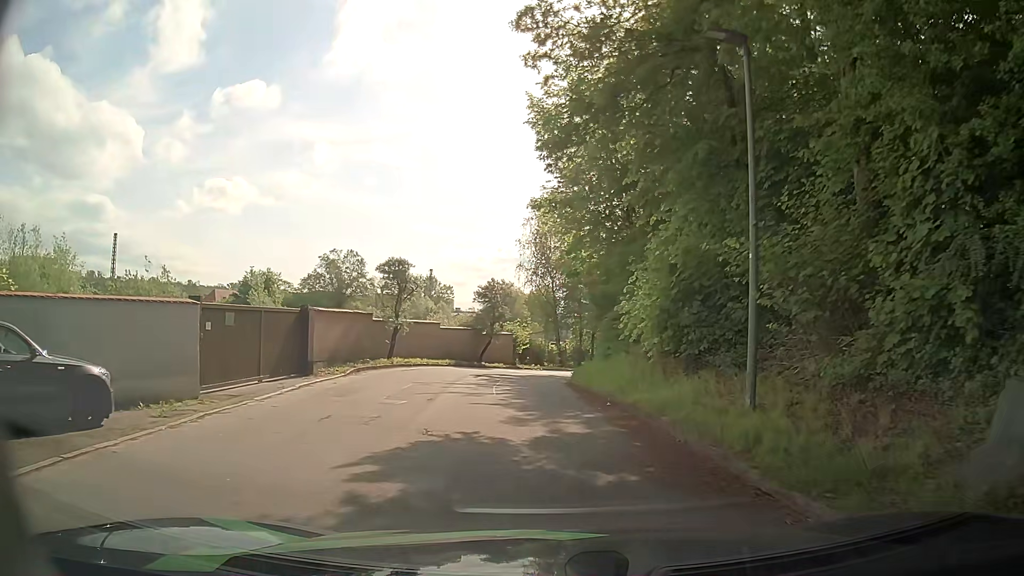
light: Day
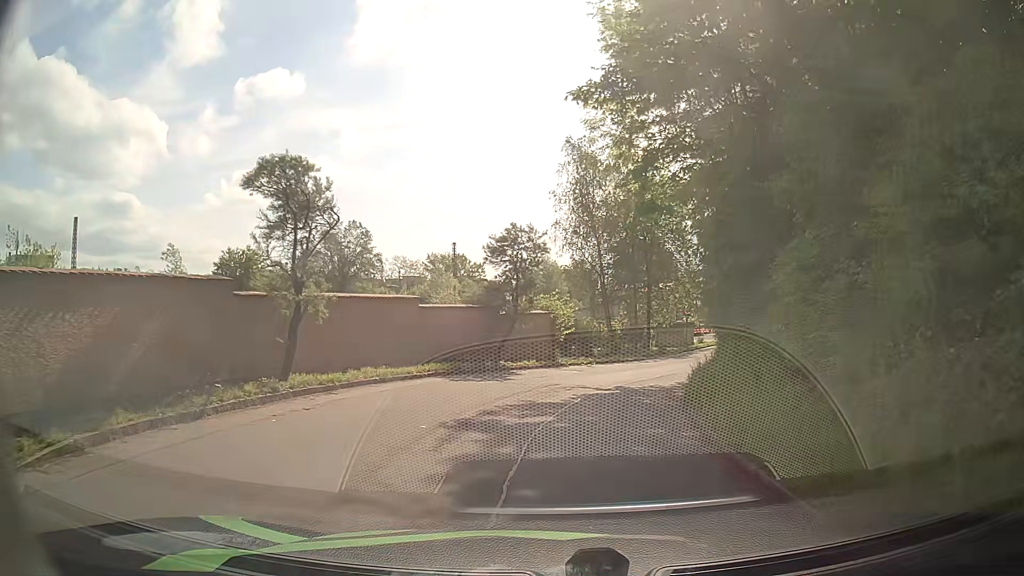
(-0.7, +14.5) m; -3°
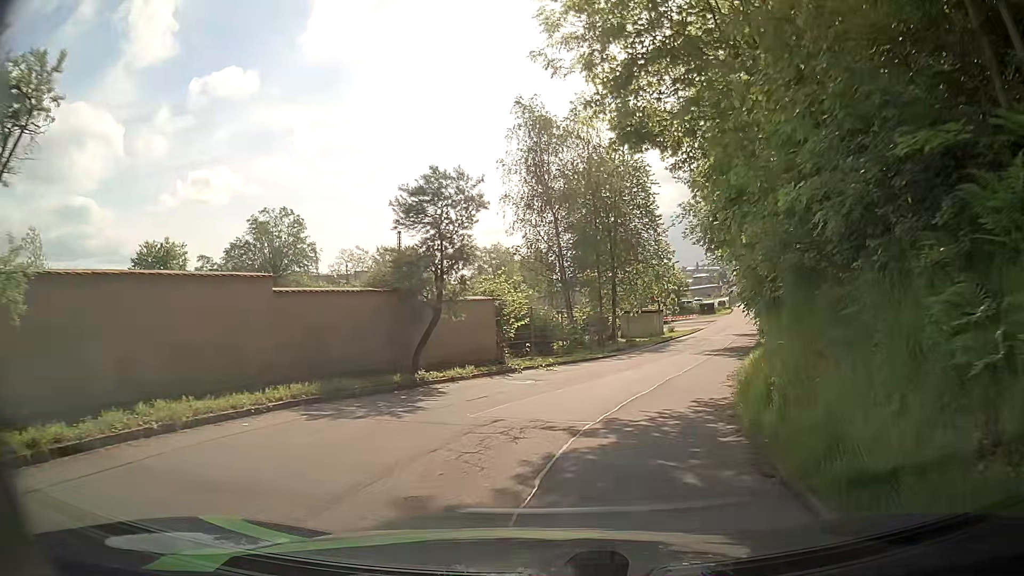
(+0.2, +7.5) m; +4°
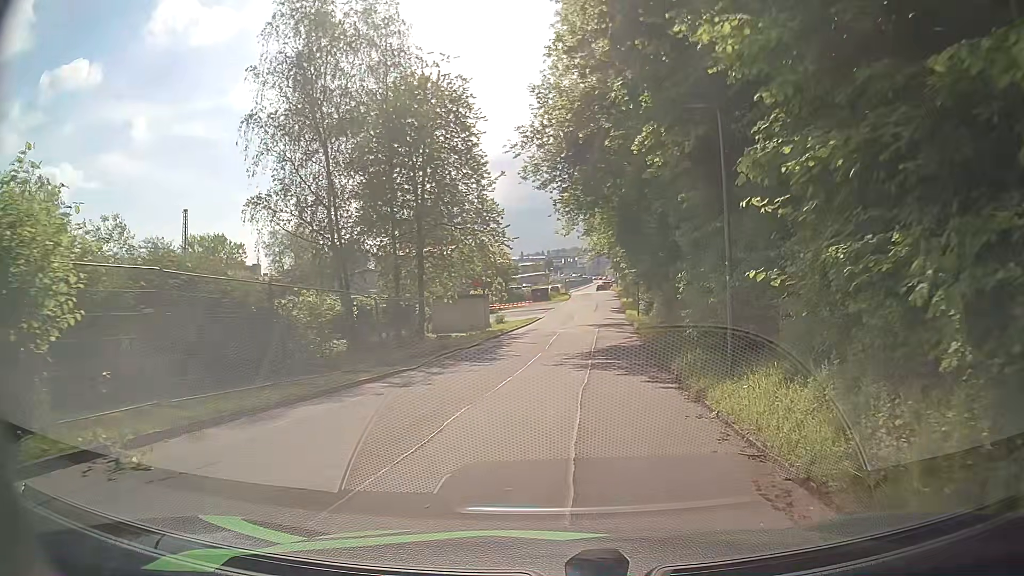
(+2.0, +15.4) m; +14°
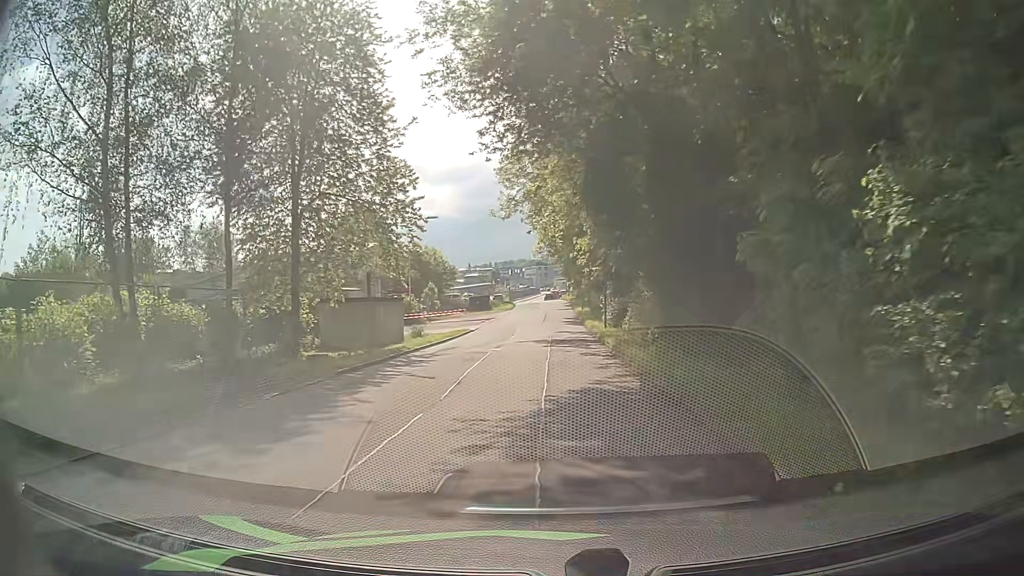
(+0.6, +12.7) m; +4°
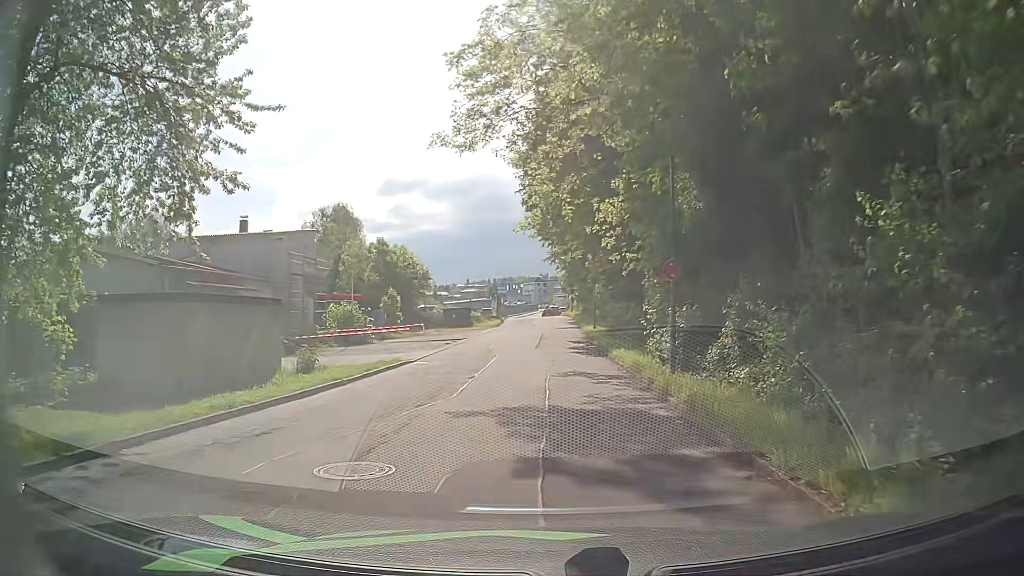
(+0.3, +17.5) m; +2°
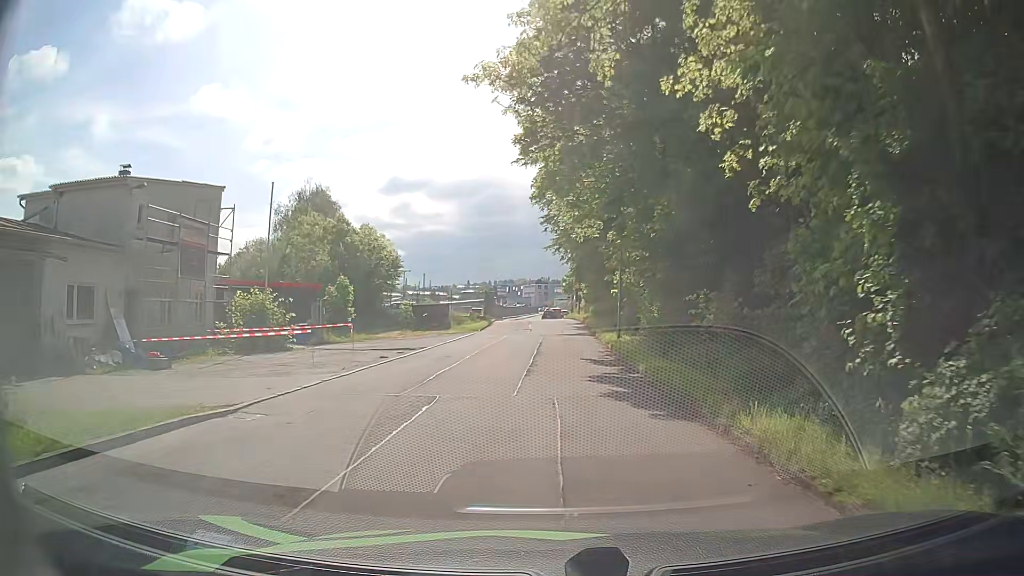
(0.0, +14.0) m; -2°
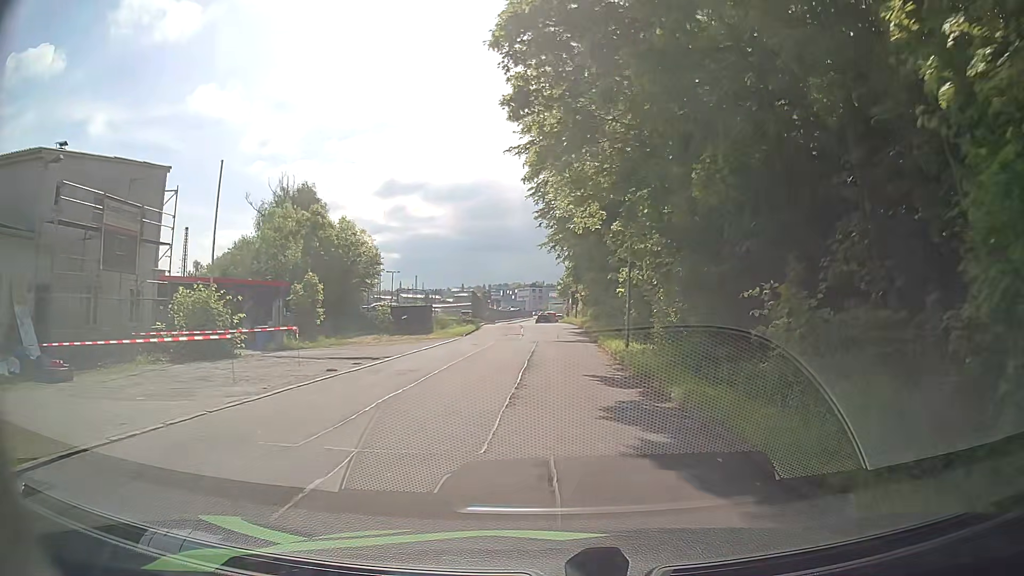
(+0.1, +4.8) m; +2°
(0, +10) (0, +20) (0, +30) (0, +40) (-1, +50) (-2, +60) (-3, +70) (-4, +80) (-4, +90) (-3, +100) m
